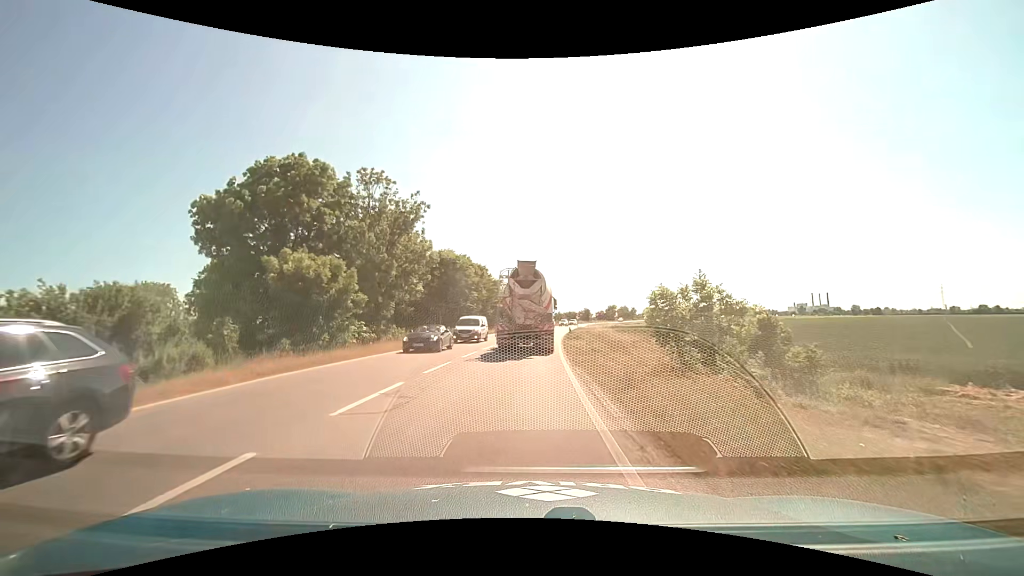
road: primary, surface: asphalt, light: Day
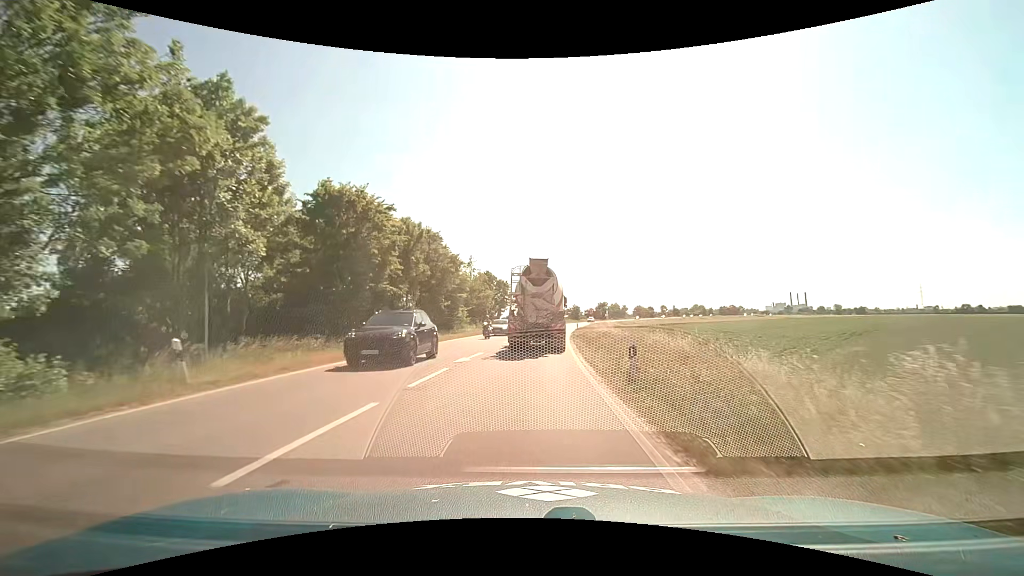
(+0.5, +27.2) m; +2°
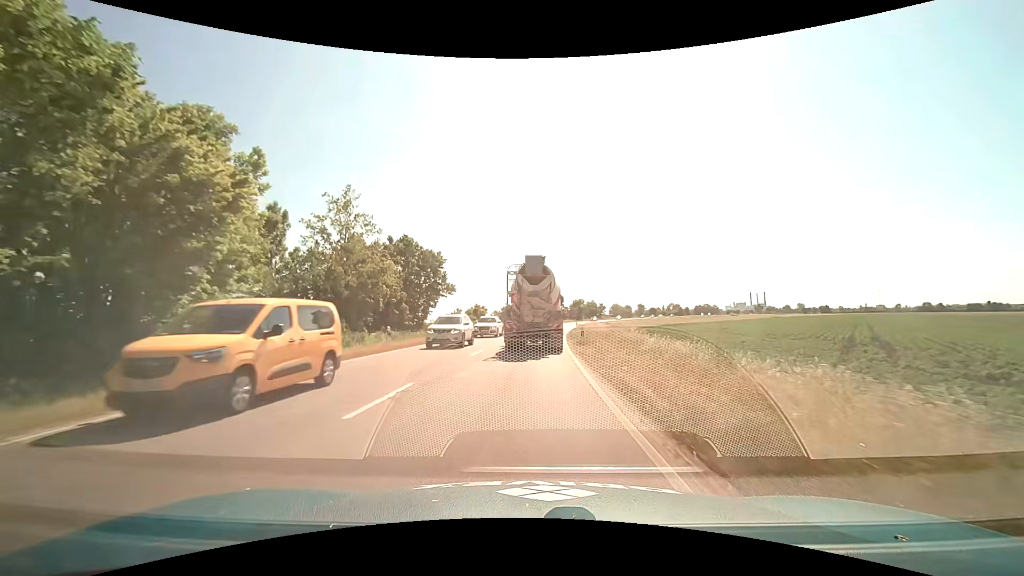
(+1.5, +36.2) m; +4°
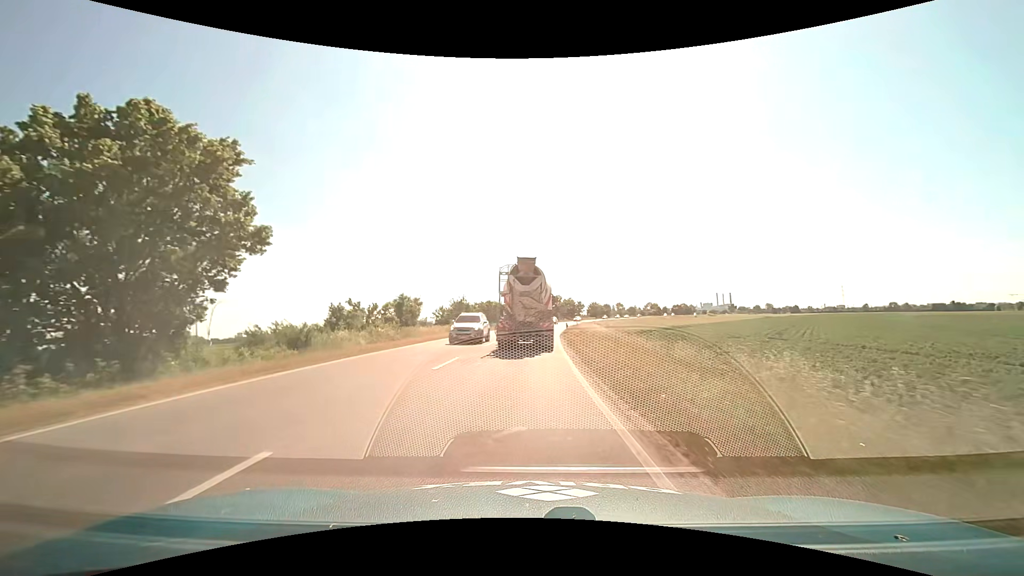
(+1.0, +29.4) m; +3°
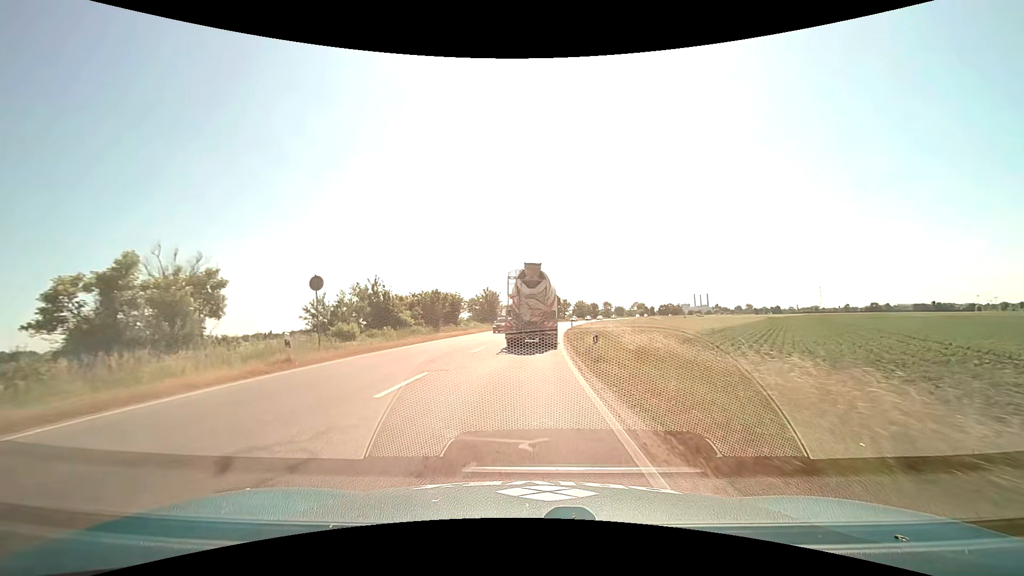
(+0.8, +29.2) m; +3°
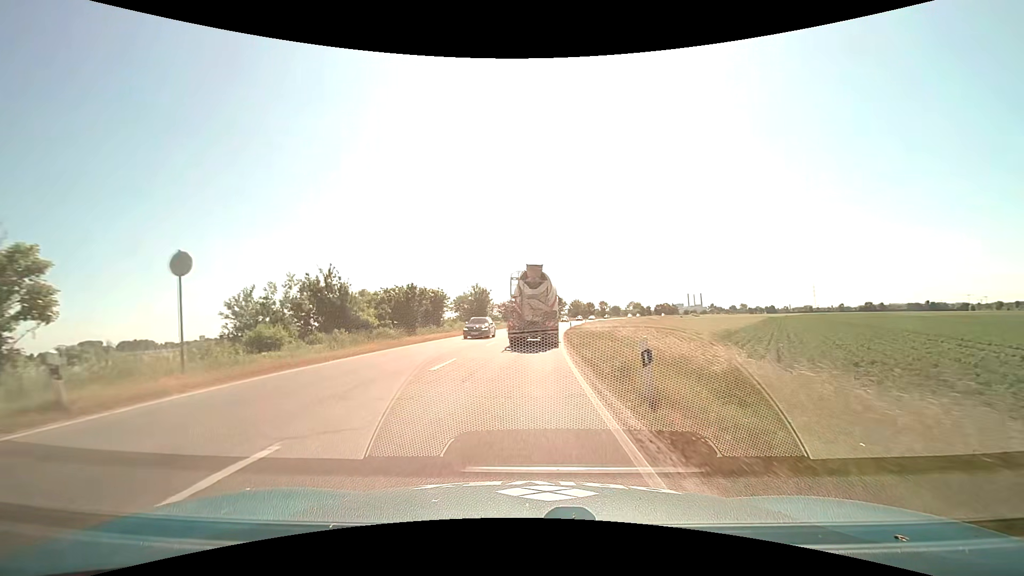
(0.0, +7.2) m; +1°
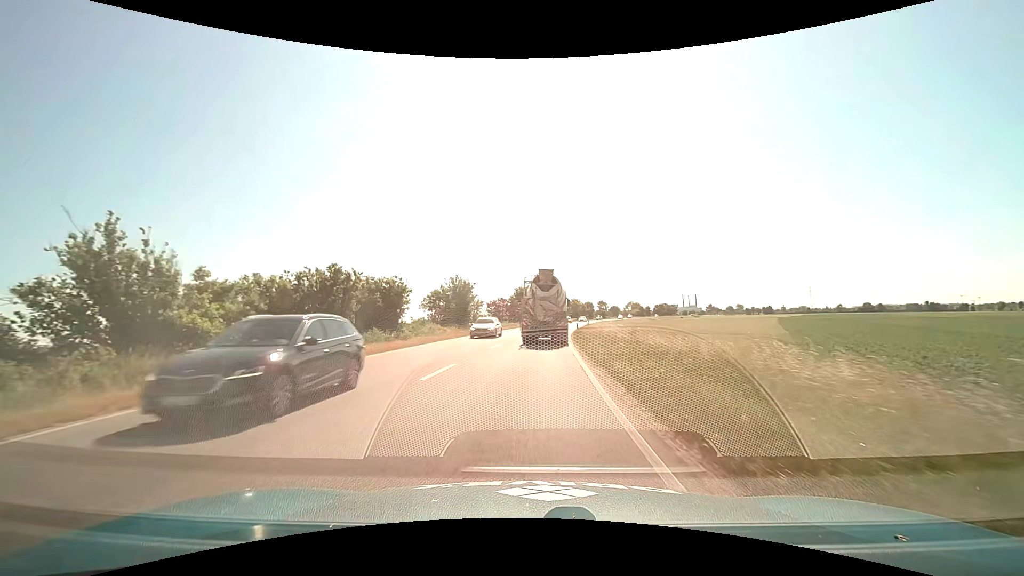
(+0.1, +14.3) m; 0°
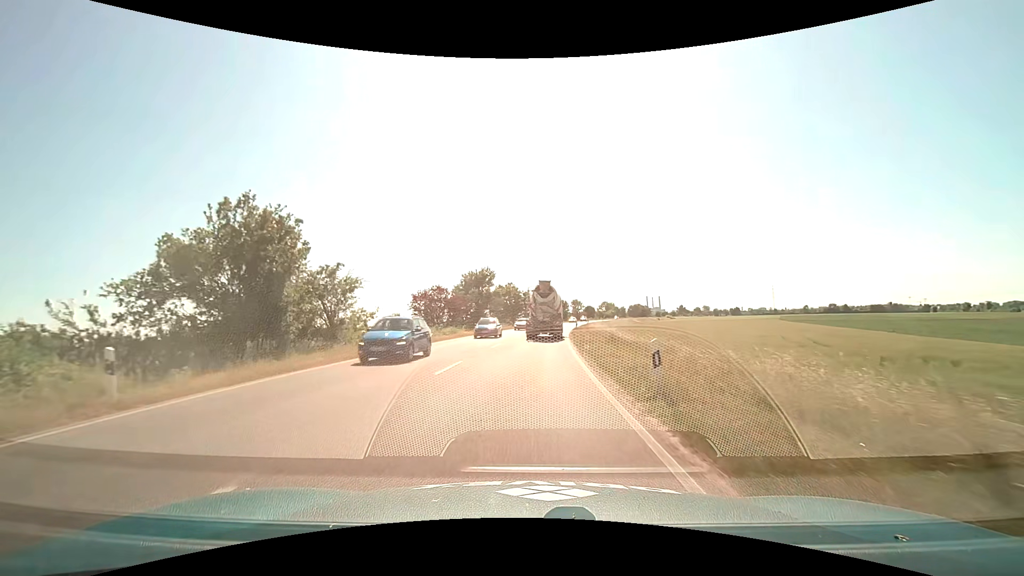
(+1.4, +35.0) m; +4°
(0, +10) (0, +20) (+1, +30) (+2, +40) (+2, +50) (+3, +60) (+5, +70) (+6, +80) (+7, +90) (+9, +100) m
